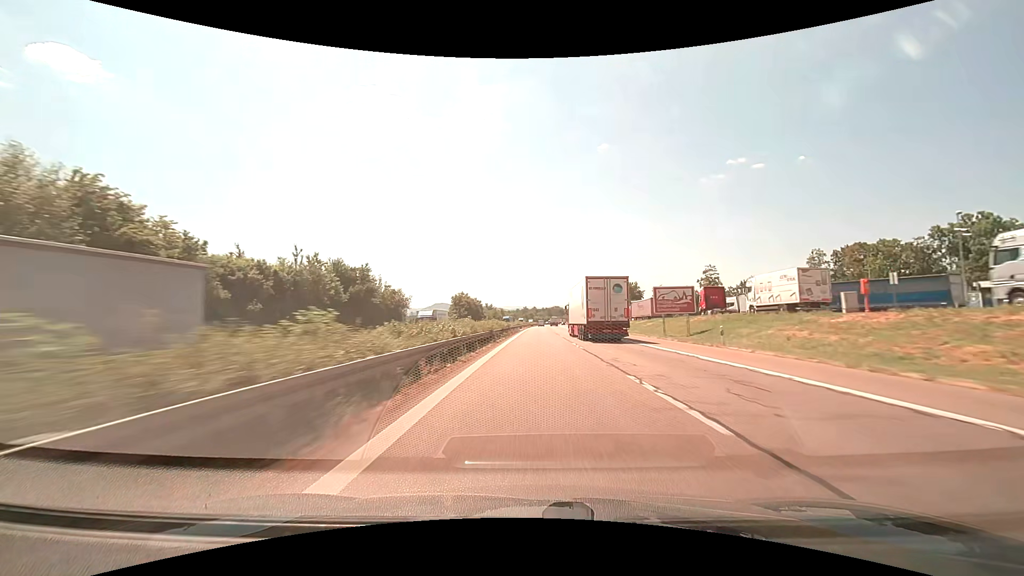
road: motorway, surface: asphalt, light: Day
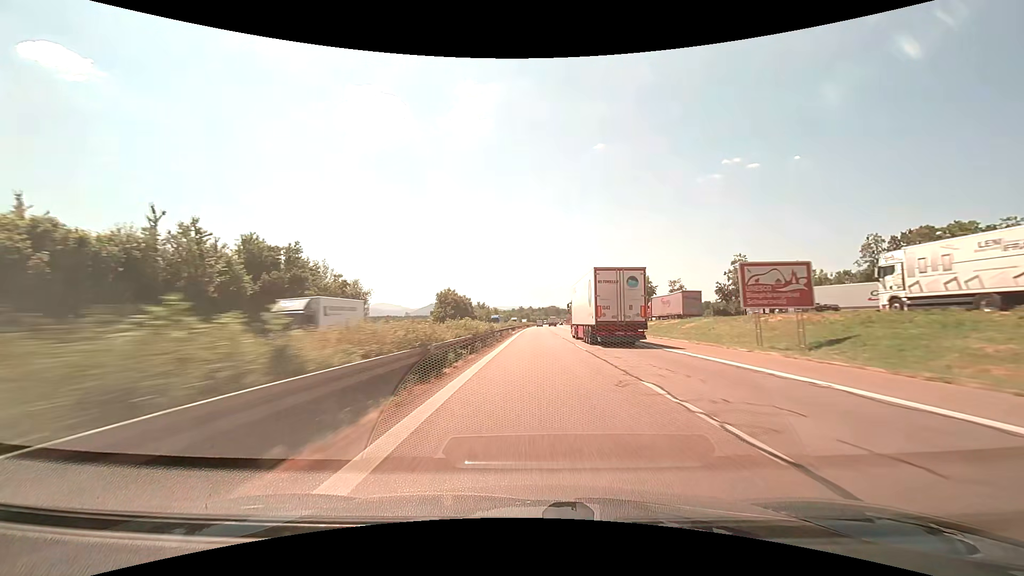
(+0.1, +19.2) m; 0°
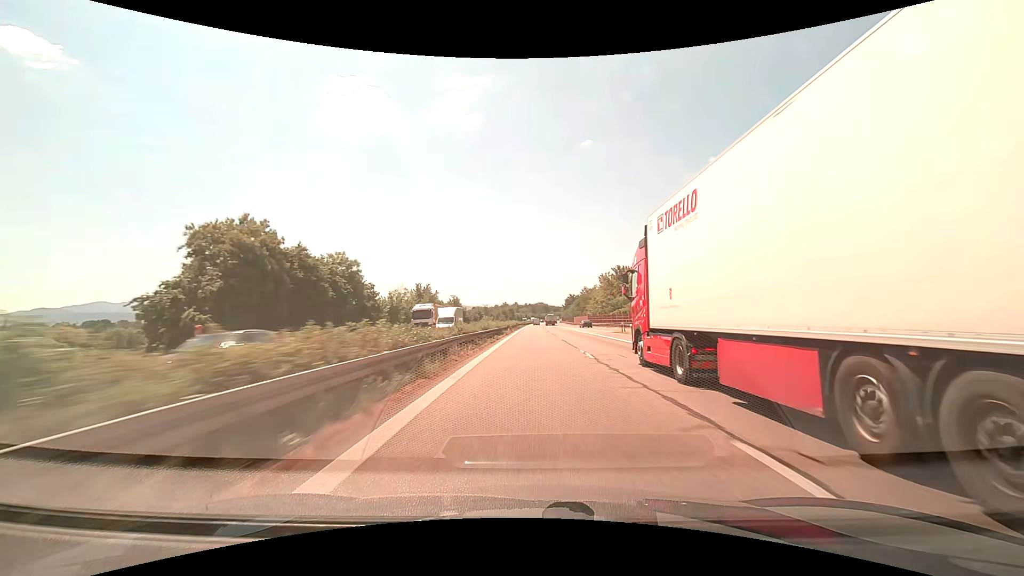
(+1.3, +95.4) m; +2°
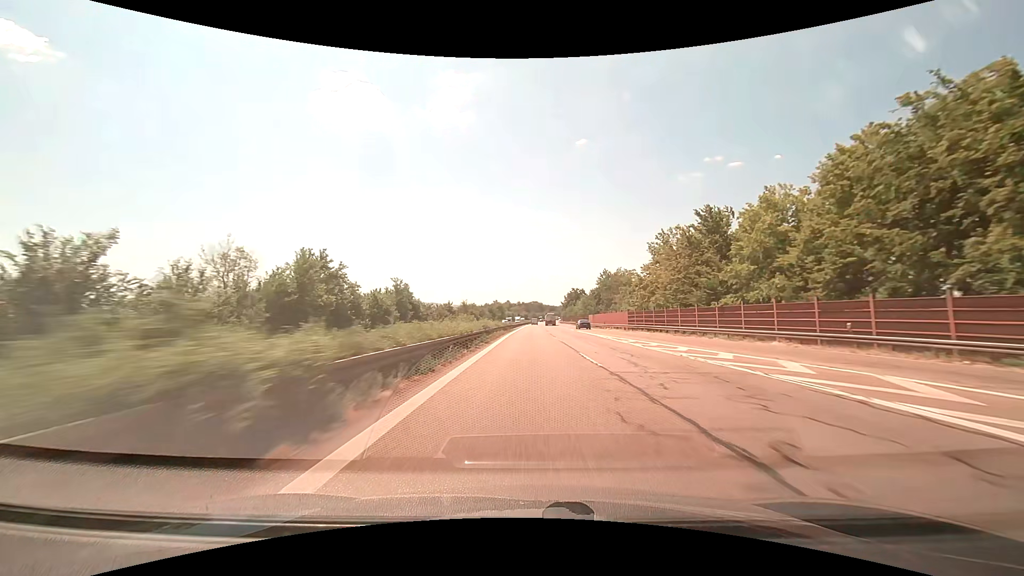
(+0.4, +56.9) m; +1°
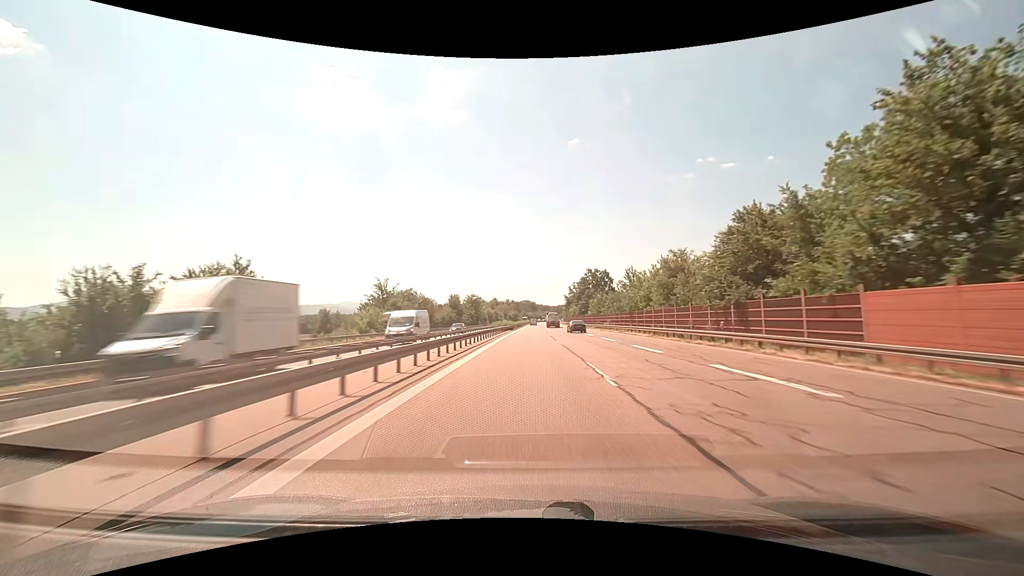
(+0.9, +94.4) m; +1°
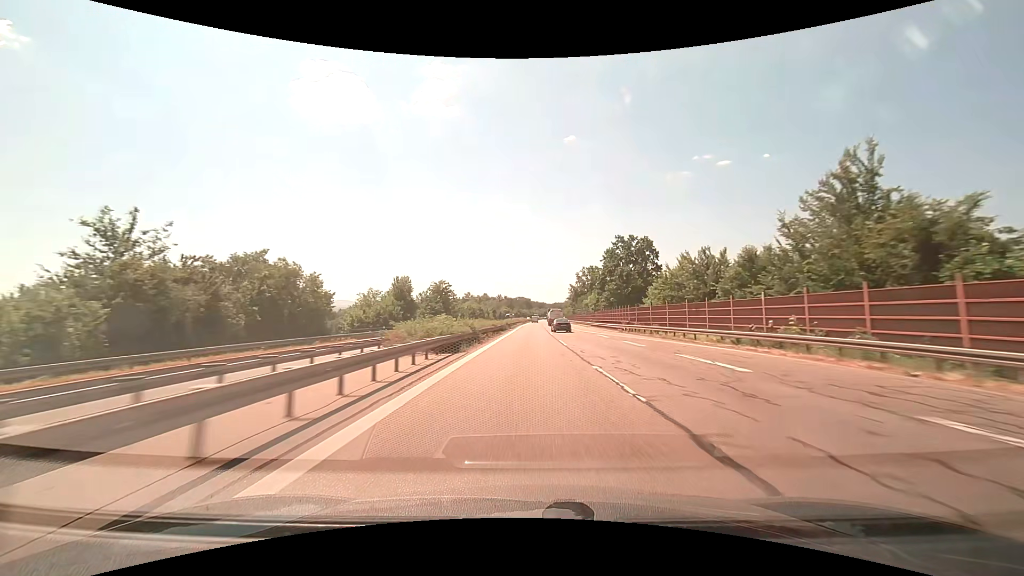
(+0.3, +56.2) m; +1°
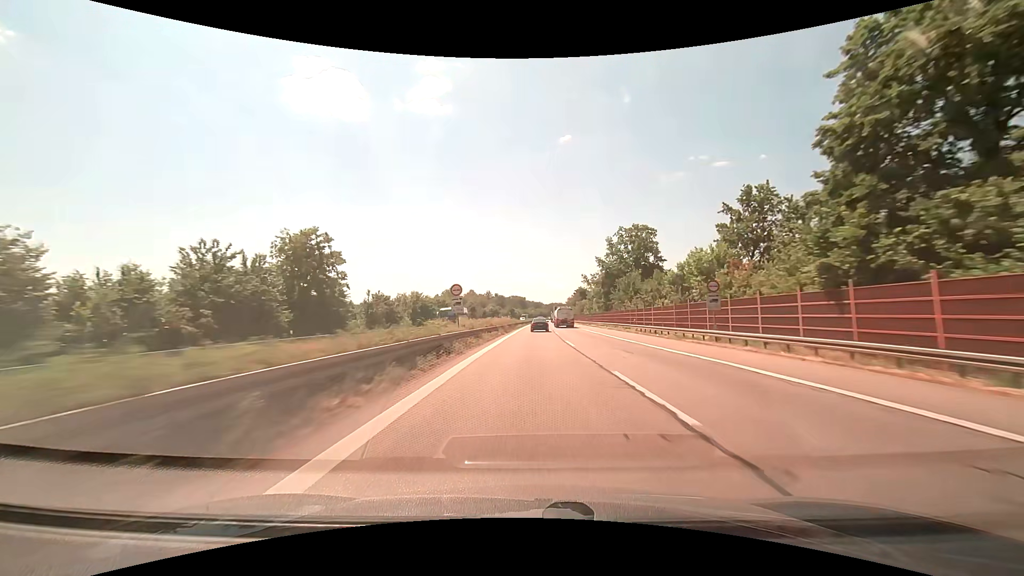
(+0.5, +73.6) m; +1°
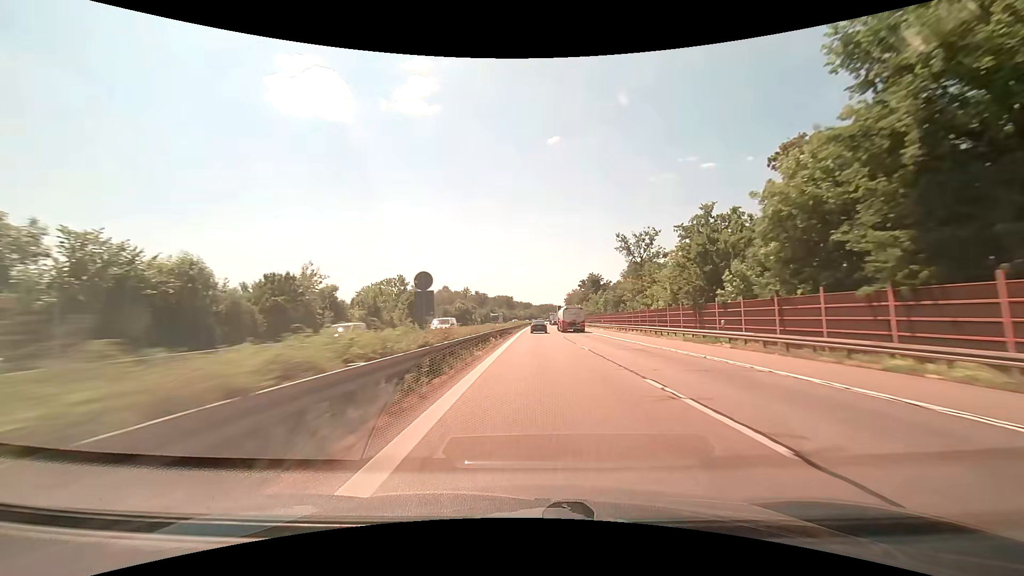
(+0.7, +73.2) m; +1°
(0, +10) (0, +20) (0, +30) (0, +40) (0, +50) (+1, +60) (+1, +70) (+1, +80) (+1, +90) (+2, +100) m
